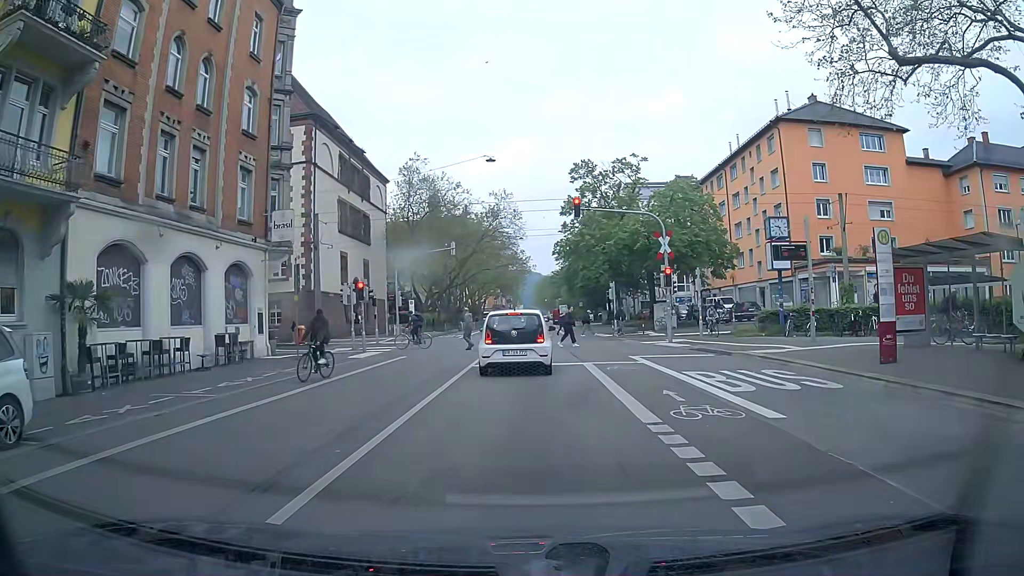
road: secondary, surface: asphalt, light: Day
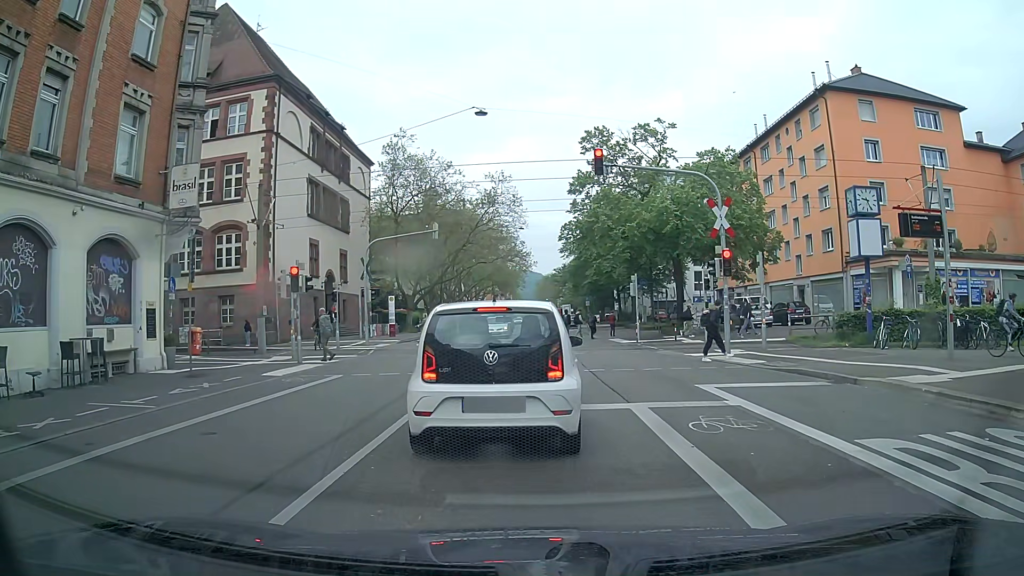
(+0.1, +8.4) m; +1°
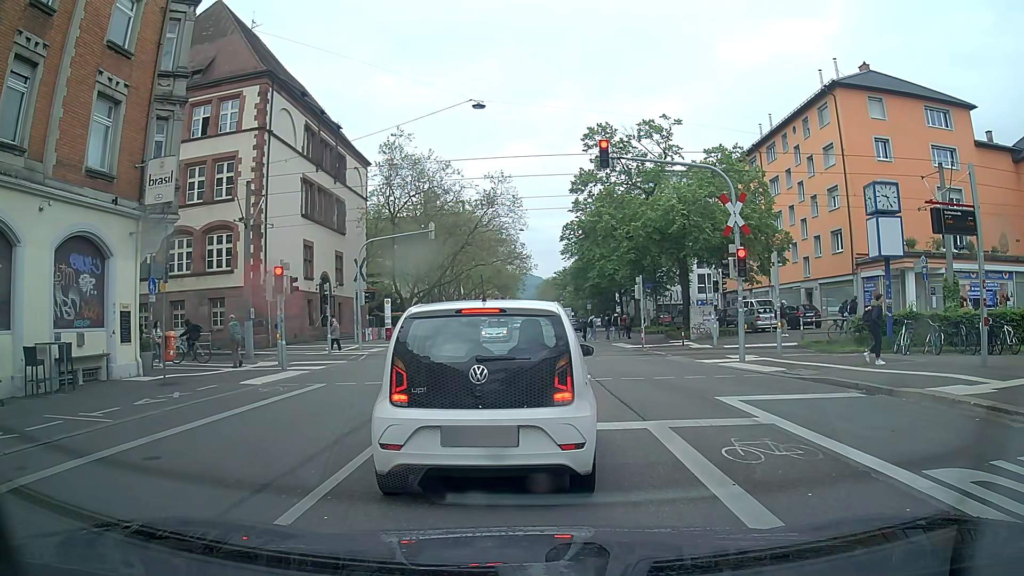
(0.0, +1.4) m; 0°
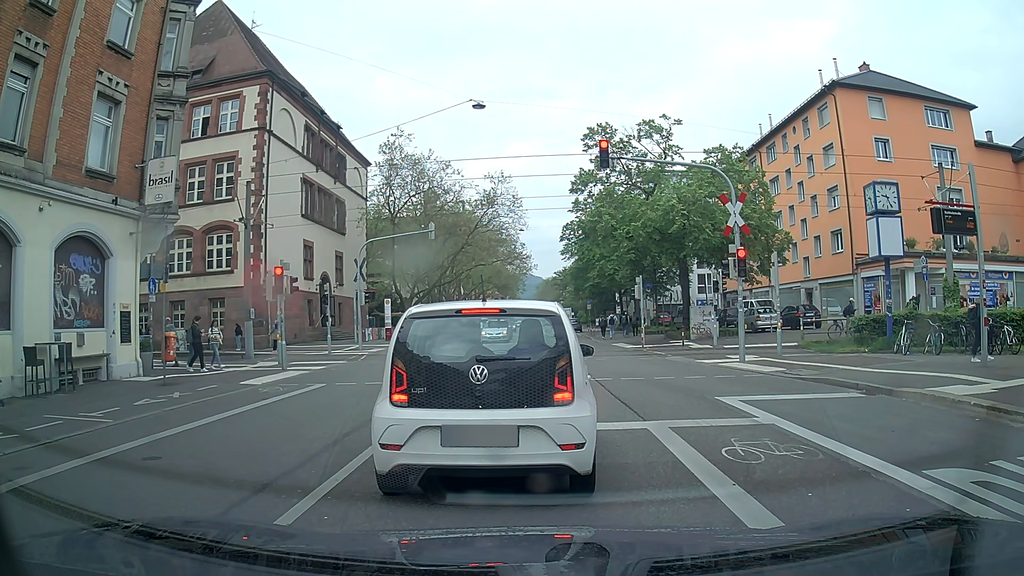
(0.0, 0.0) m; 0°
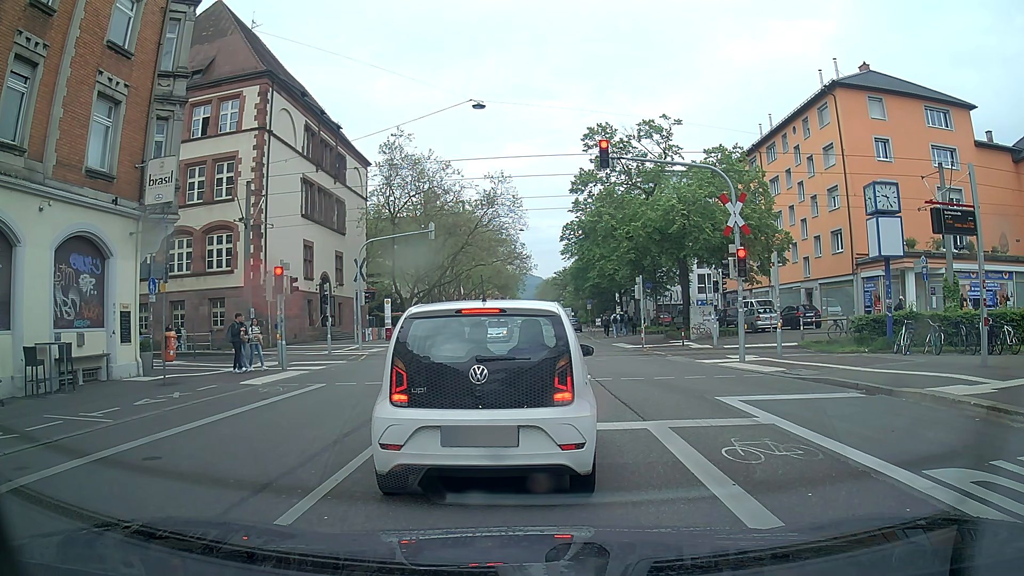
(0.0, 0.0) m; 0°
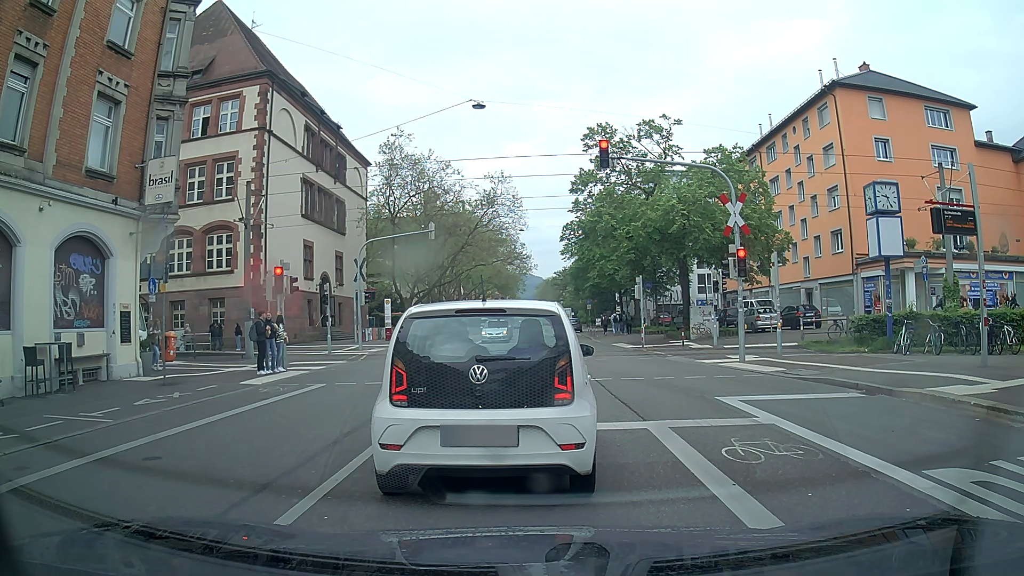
(0.0, 0.0) m; 0°
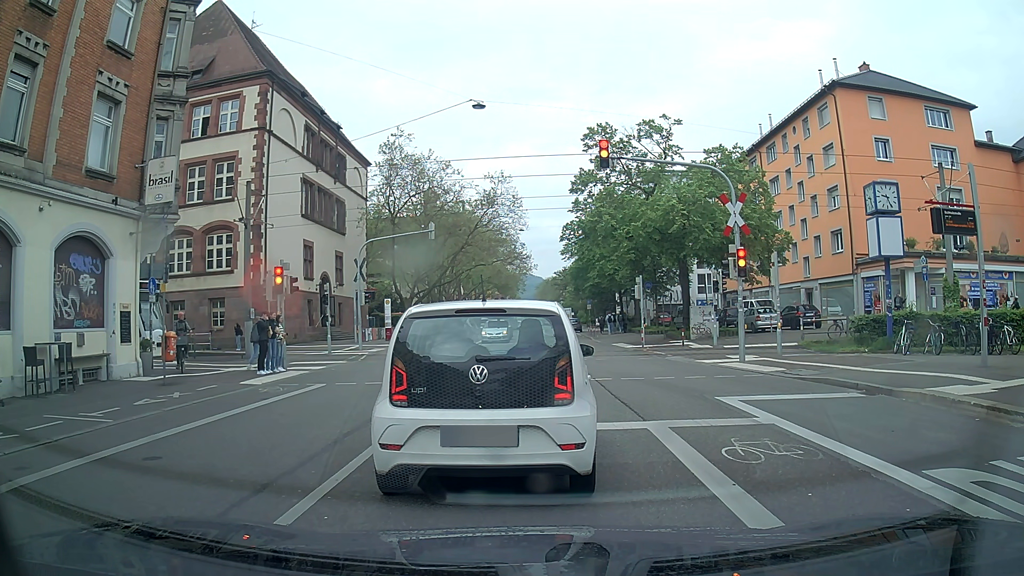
(0.0, 0.0) m; 0°
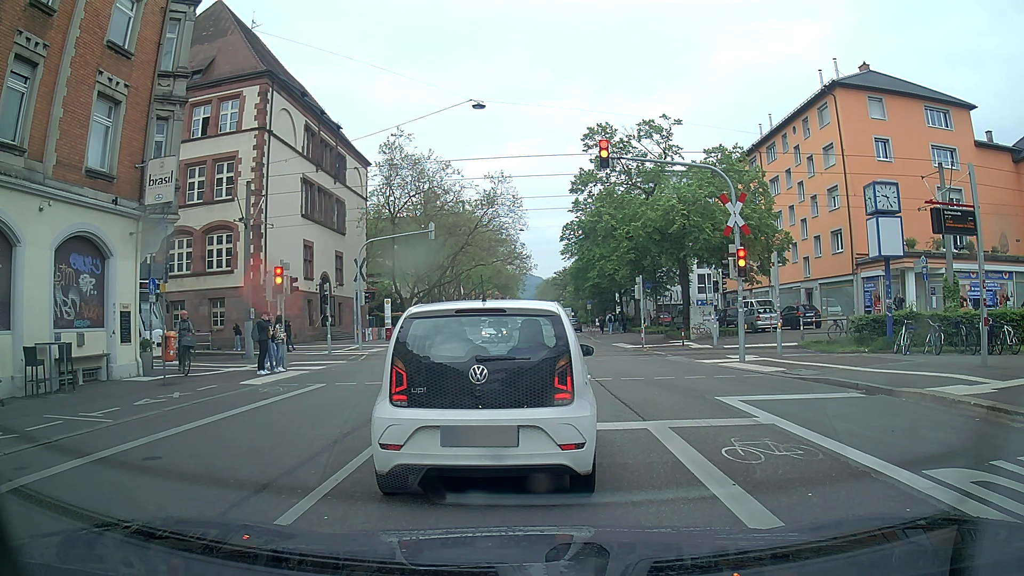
(0.0, 0.0) m; 0°
